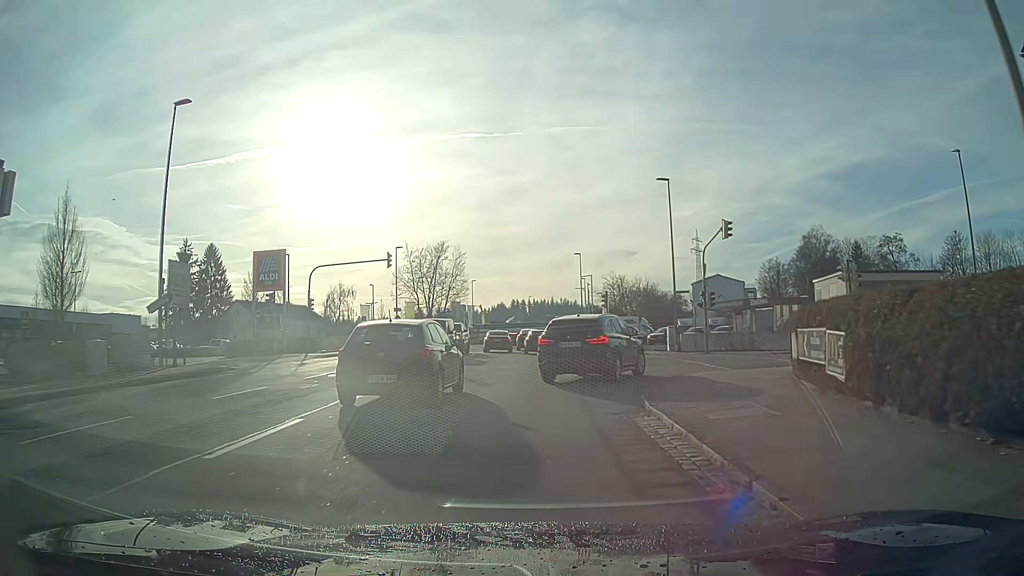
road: tertiary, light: Day
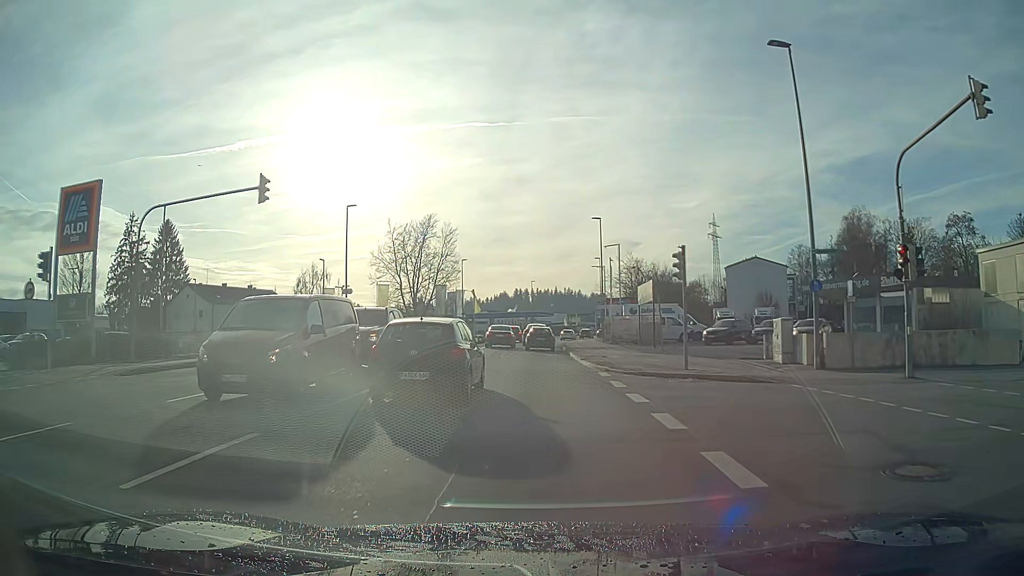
(-0.1, +19.8) m; 0°
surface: asphalt
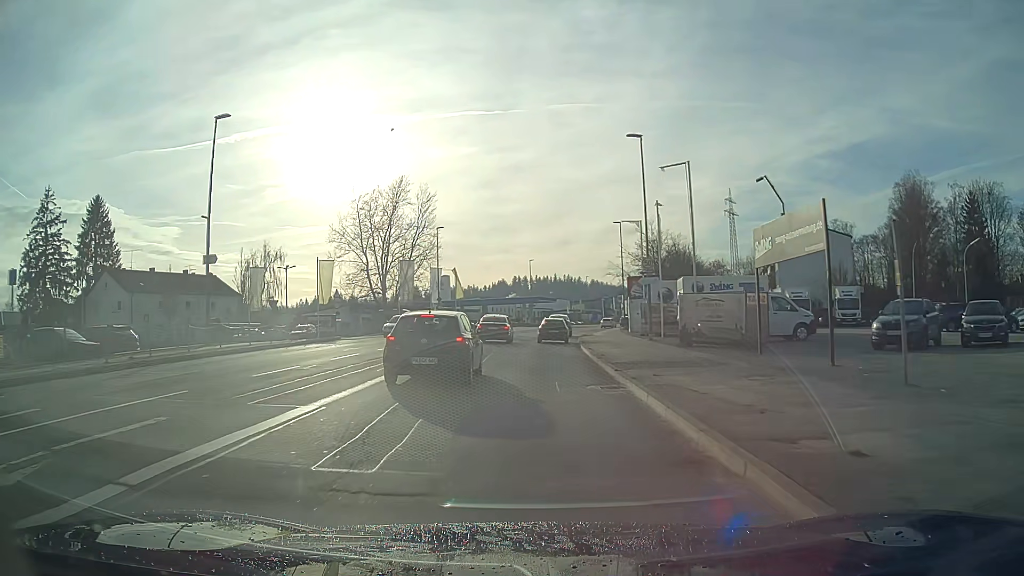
(+0.1, +22.4) m; 0°
